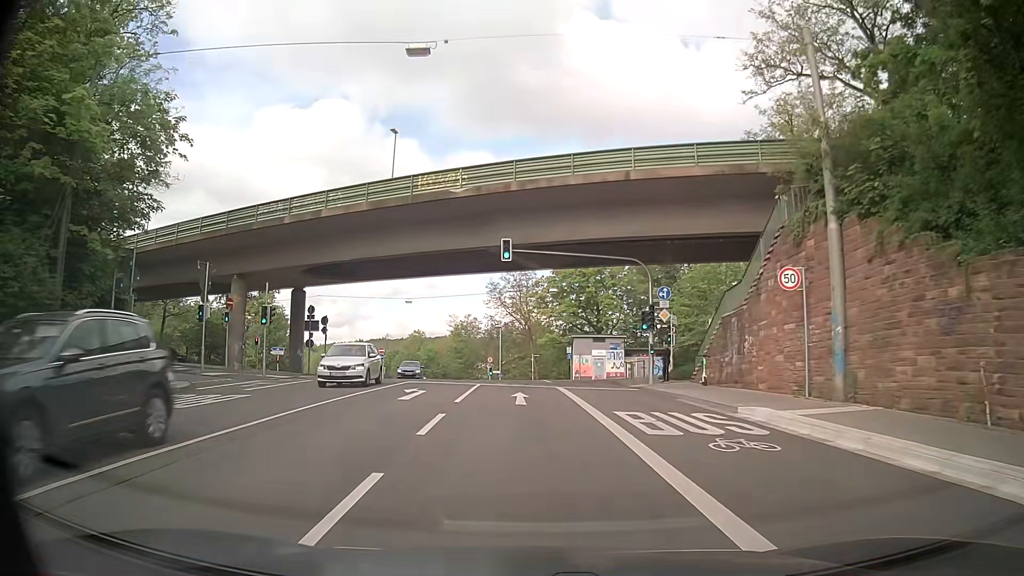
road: secondary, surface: asphalt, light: Day
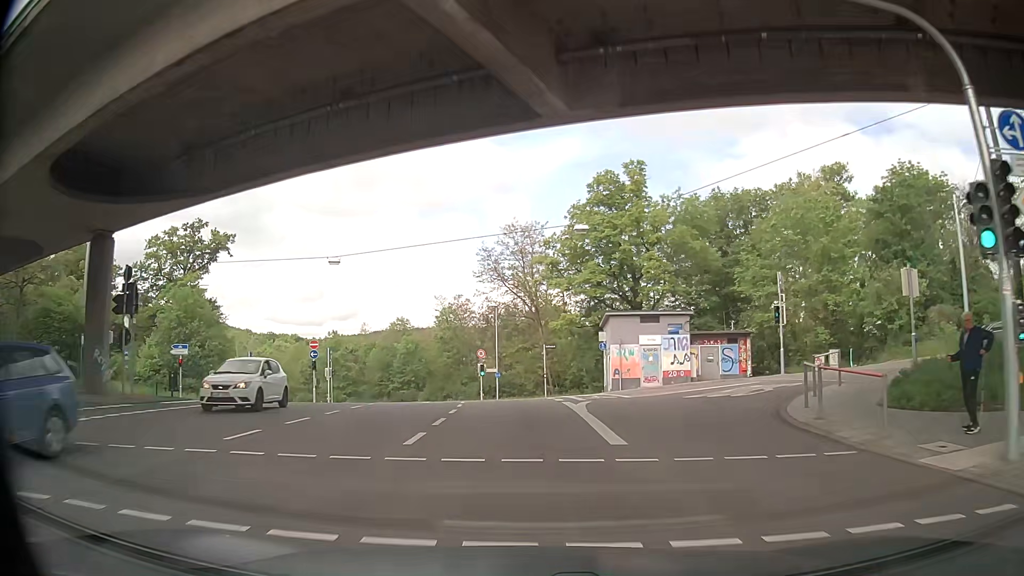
(-0.3, +22.9) m; -1°
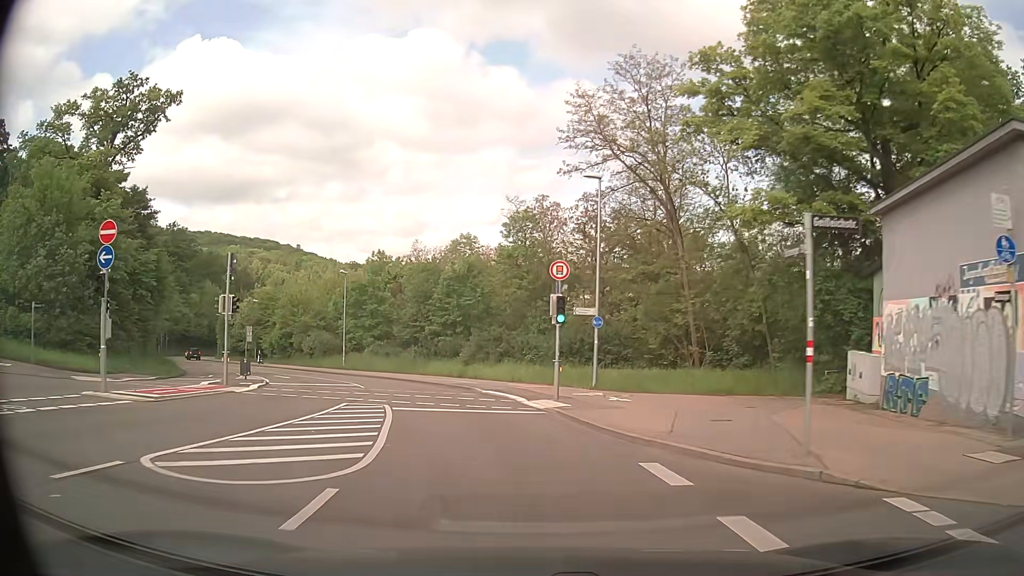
(-1.1, +29.3) m; -8°
(-1, +10) (-2, +20) (-5, +29) (-10, +38) (-16, +46) (-21, +55) (-27, +63) (-33, +71) (-39, +79) (-45, +87) m
